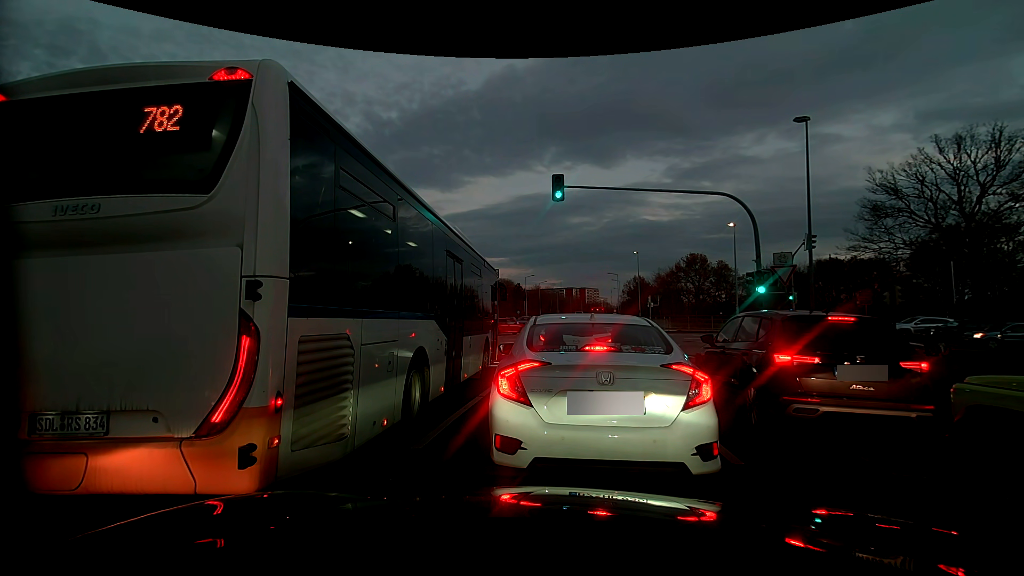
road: residential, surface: asphalt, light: Dusk
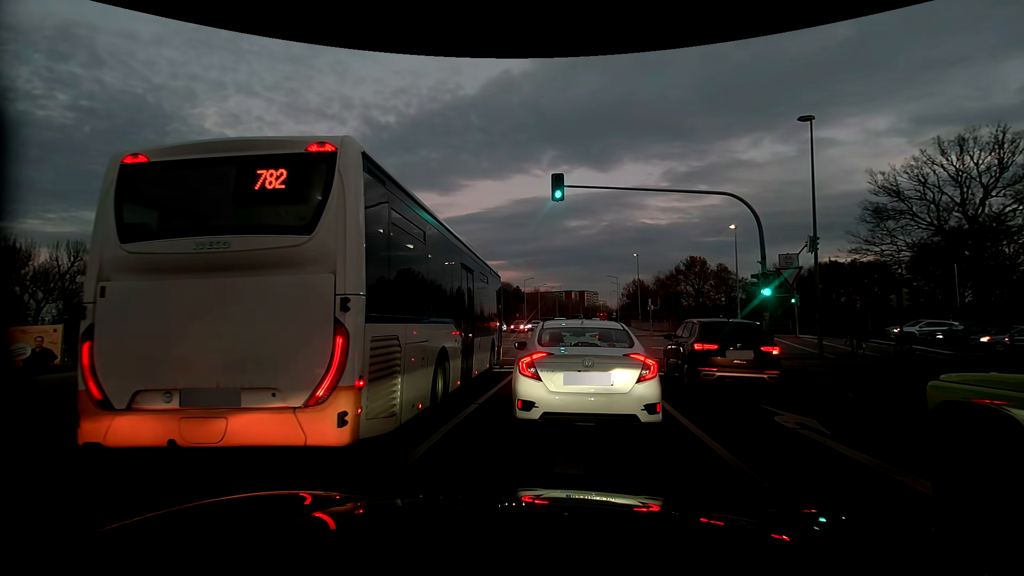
(0.0, +0.6) m; +1°
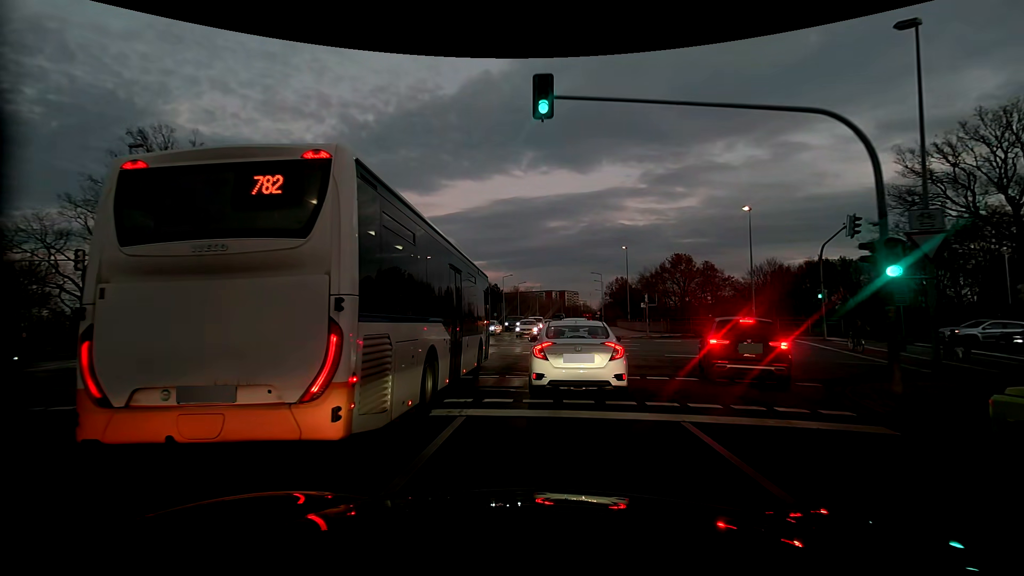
(+0.4, +7.9) m; +5°
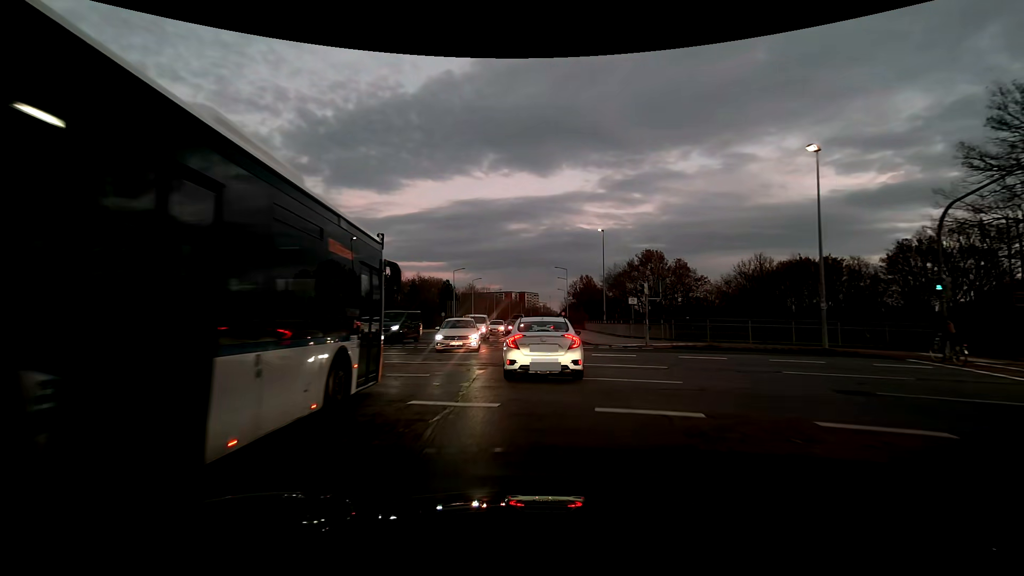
(+0.5, +14.5) m; +4°
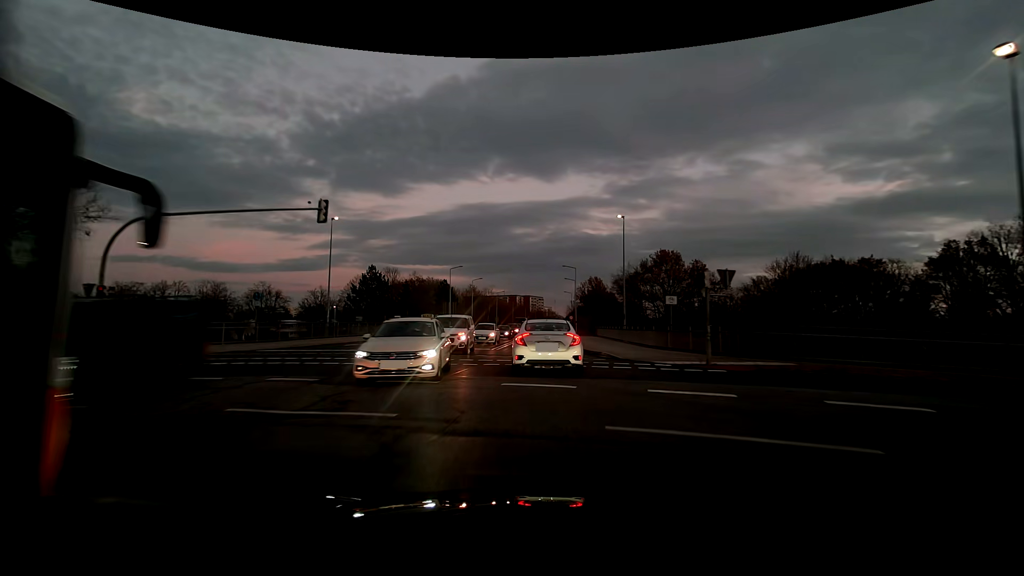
(-0.1, +8.9) m; -1°
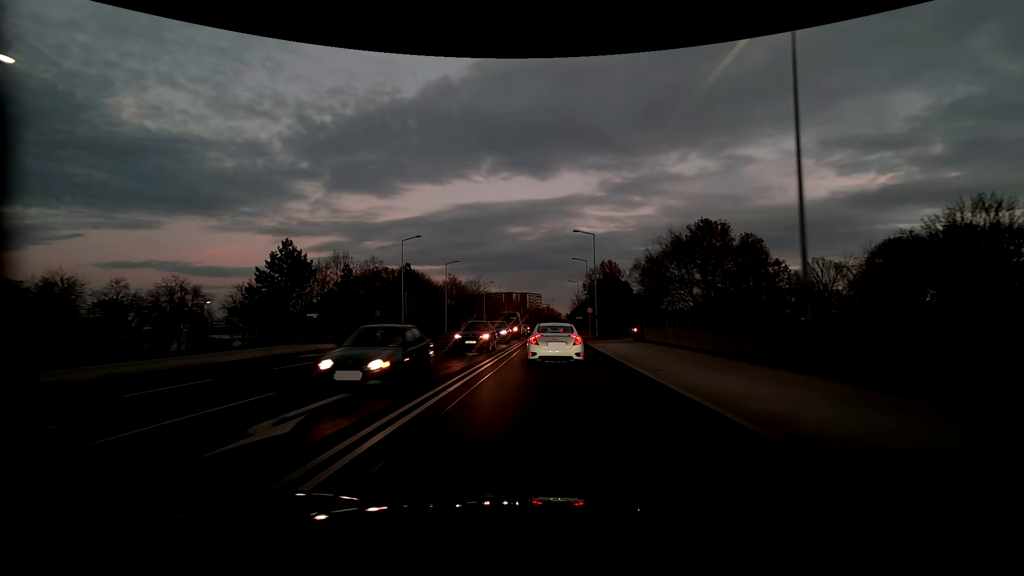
(0.0, +28.2) m; +1°
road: secondary
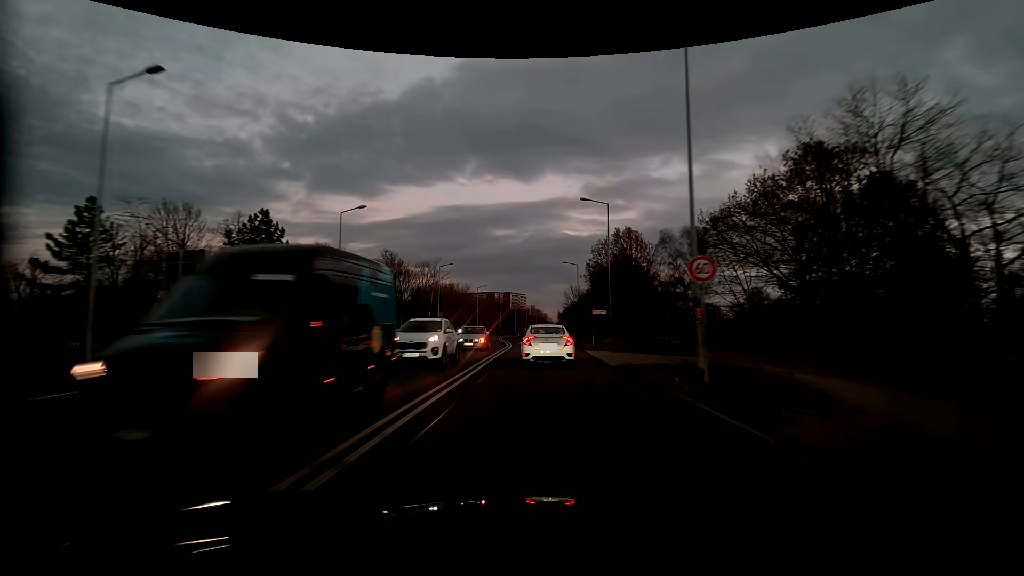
(+0.5, +35.4) m; +2°
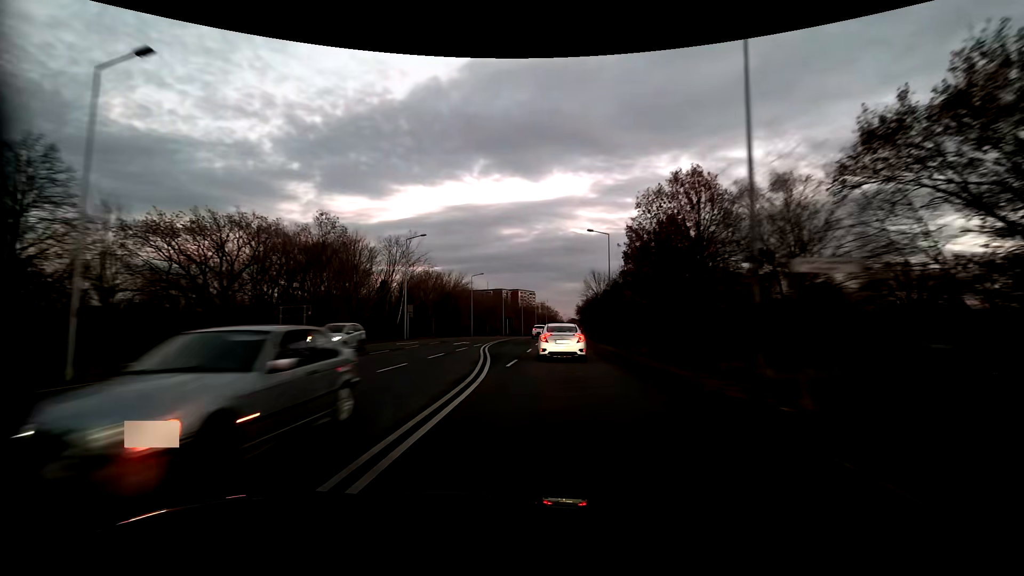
(-0.2, +23.3) m; -1°
(0, +10) (-1, +20) (-1, +30) (-2, +40) (-2, +50) (-2, +60) (-2, +70) (-1, +80) (-1, +90) (0, +100) m
